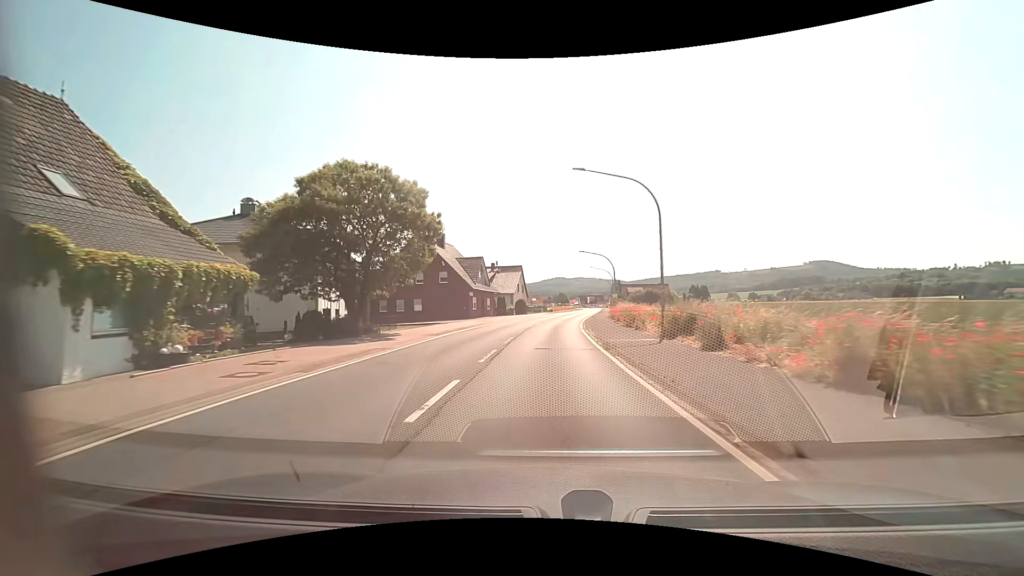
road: primary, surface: asphalt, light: Day
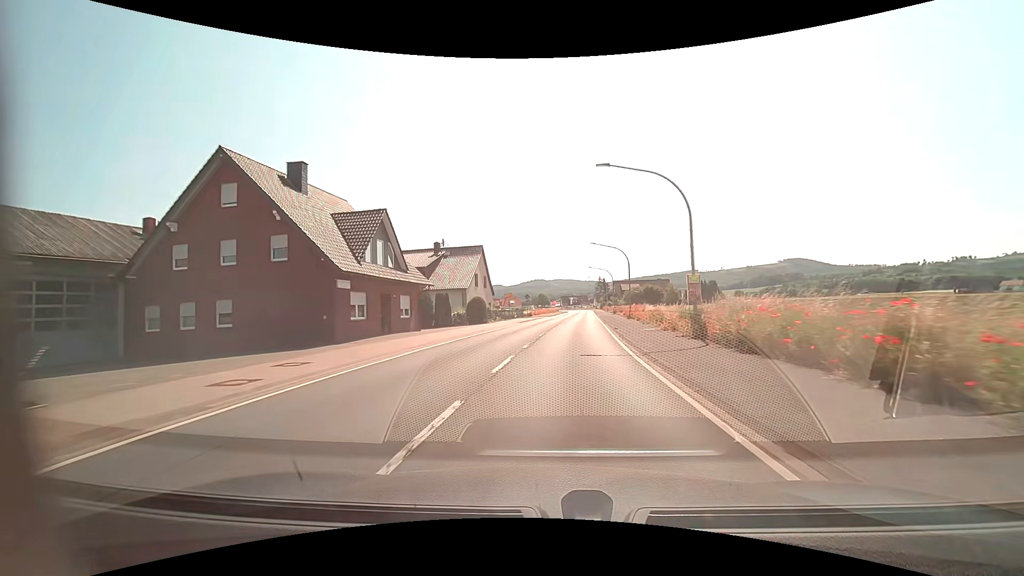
(+0.4, +32.2) m; +2°
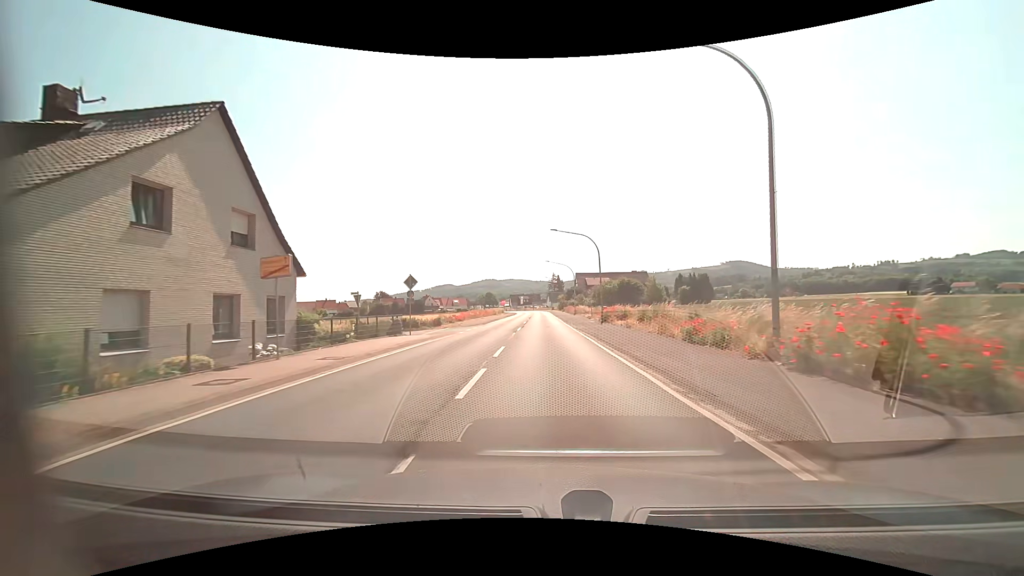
(+2.3, +39.1) m; +6°
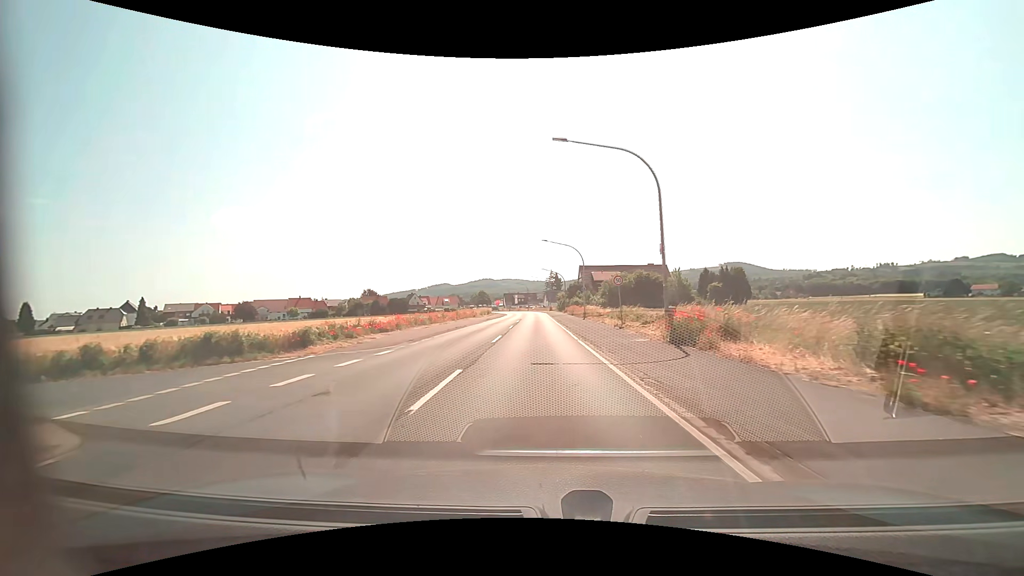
(0.0, +22.1) m; 0°
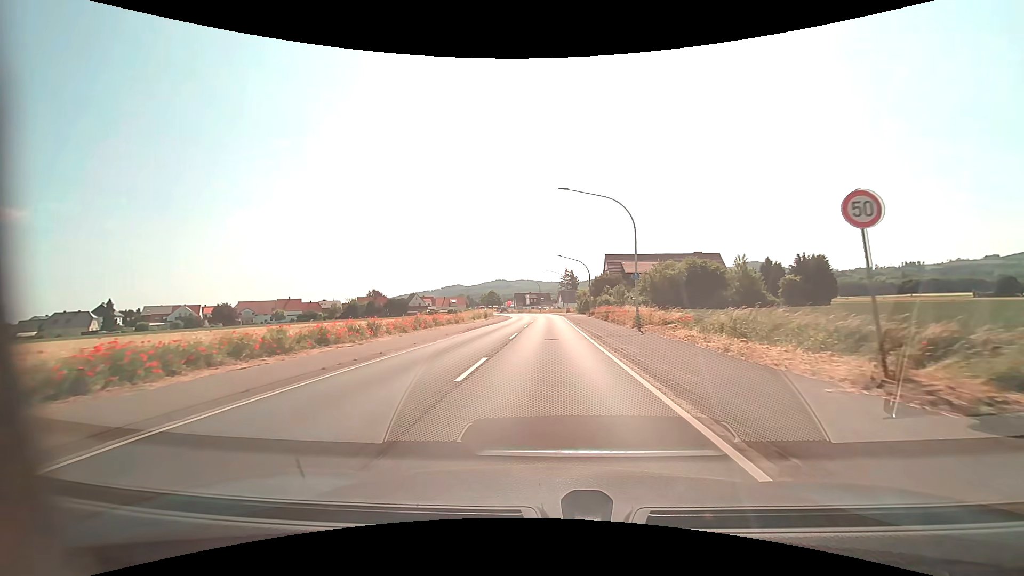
(-0.4, +21.6) m; -2°
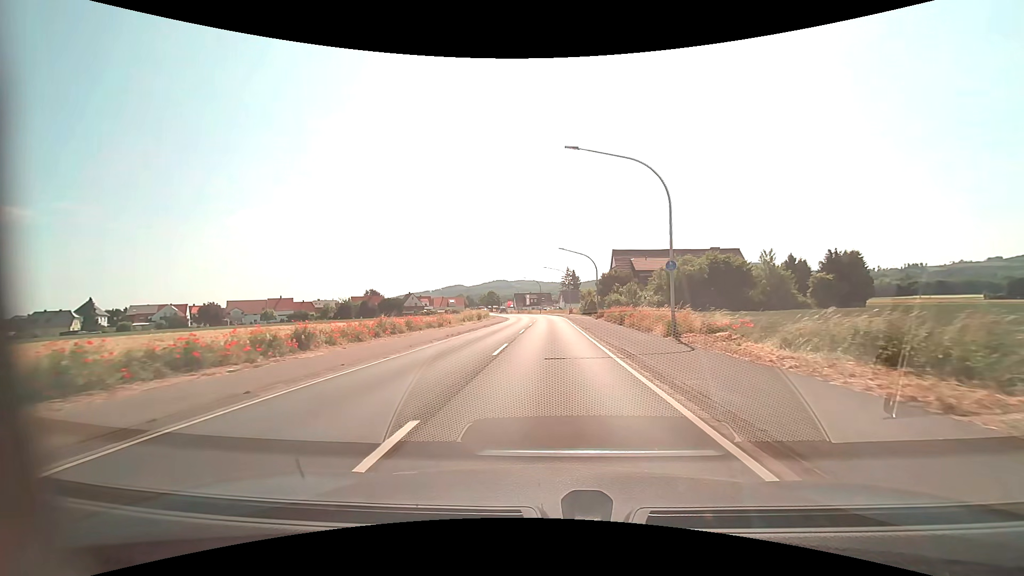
(0.0, +7.2) m; 0°
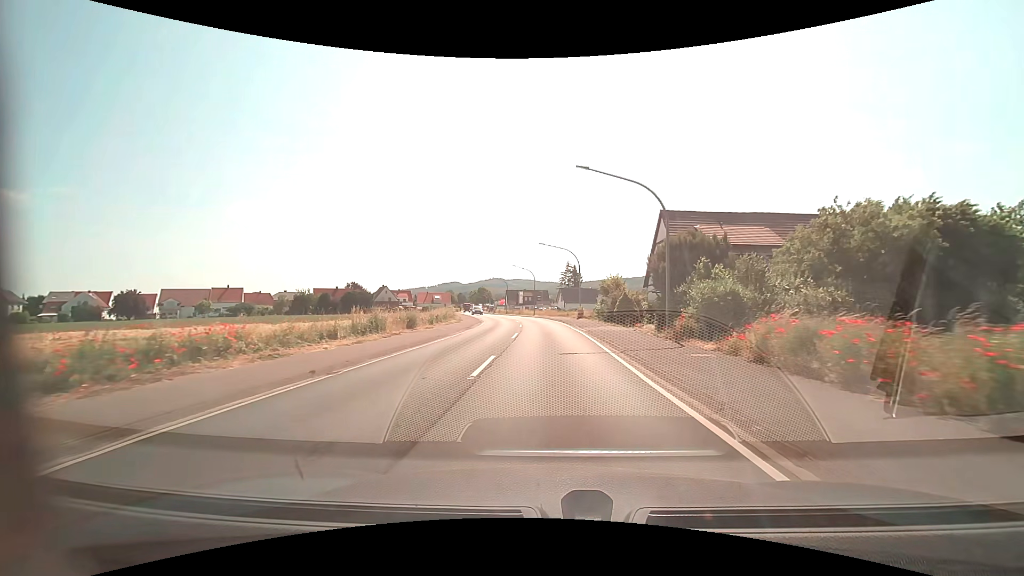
(+0.1, +29.2) m; 0°
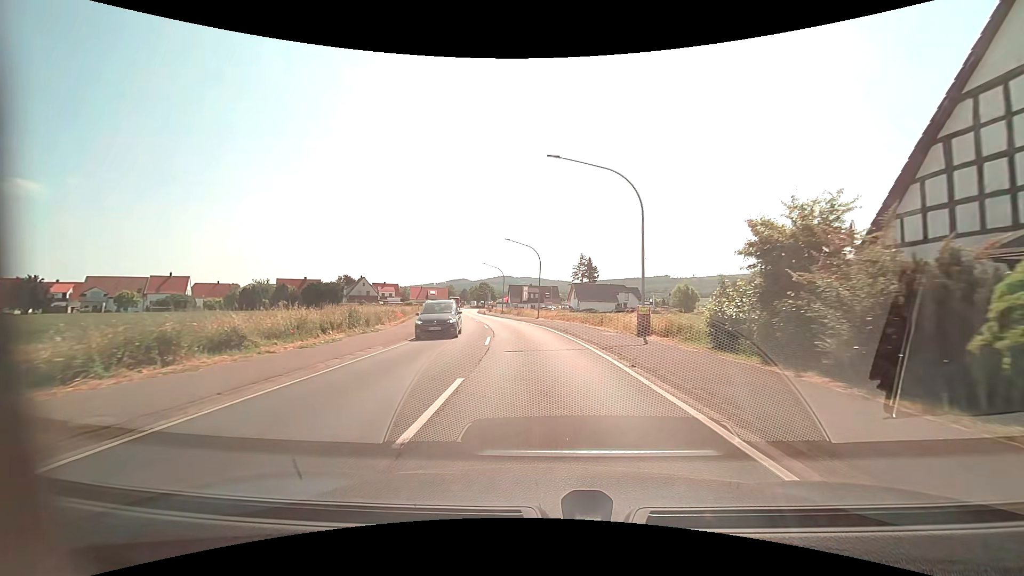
(-0.1, +29.2) m; -1°
(0, +10) (-1, +20) (-2, +30) (-3, +40) (-5, +50) (-7, +59) (-9, +69) (-11, +79) (-13, +89) (-15, +99) m
